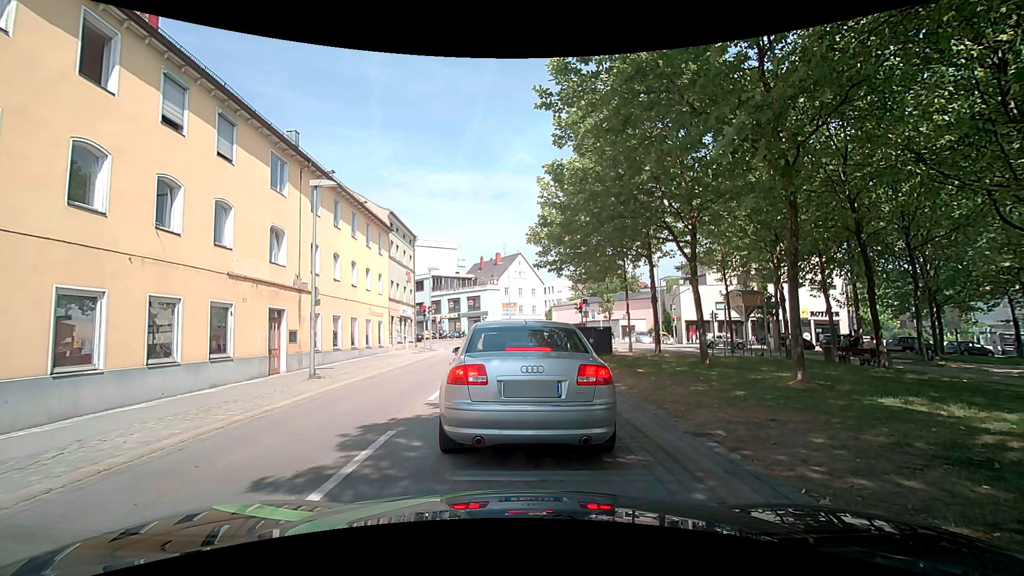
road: tertiary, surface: asphalt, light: Day
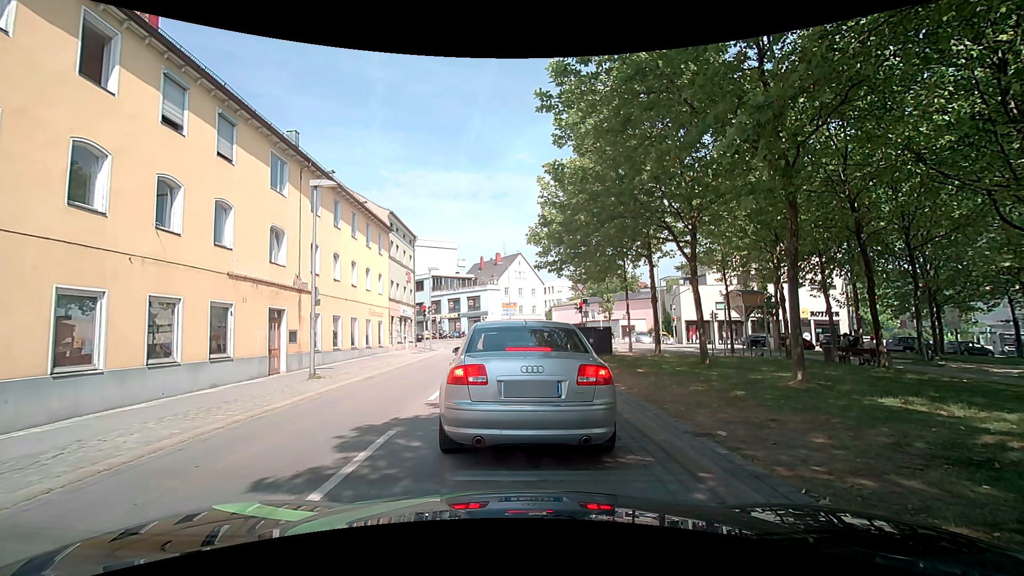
(0.0, 0.0) m; 0°
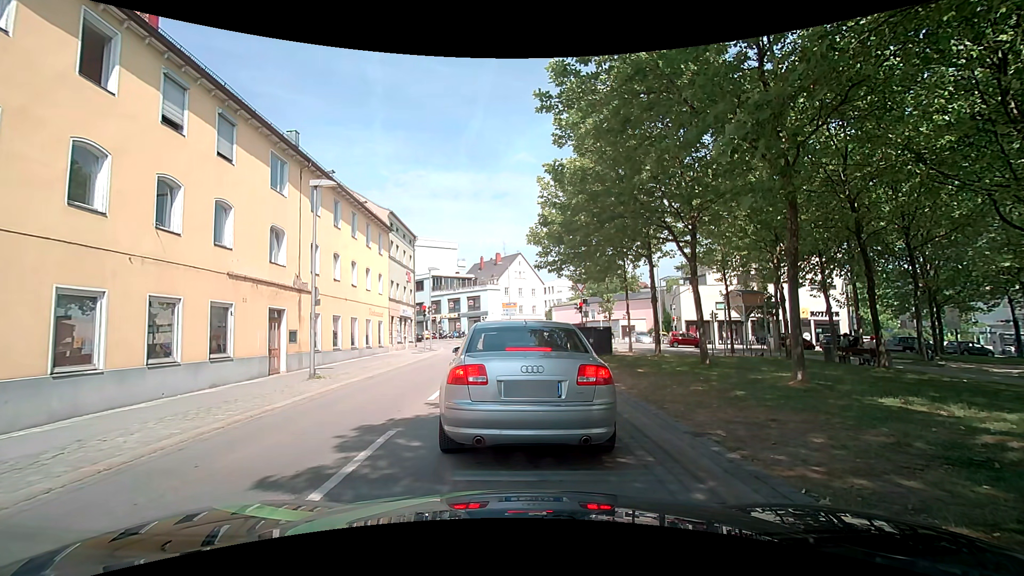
(0.0, 0.0) m; 0°
